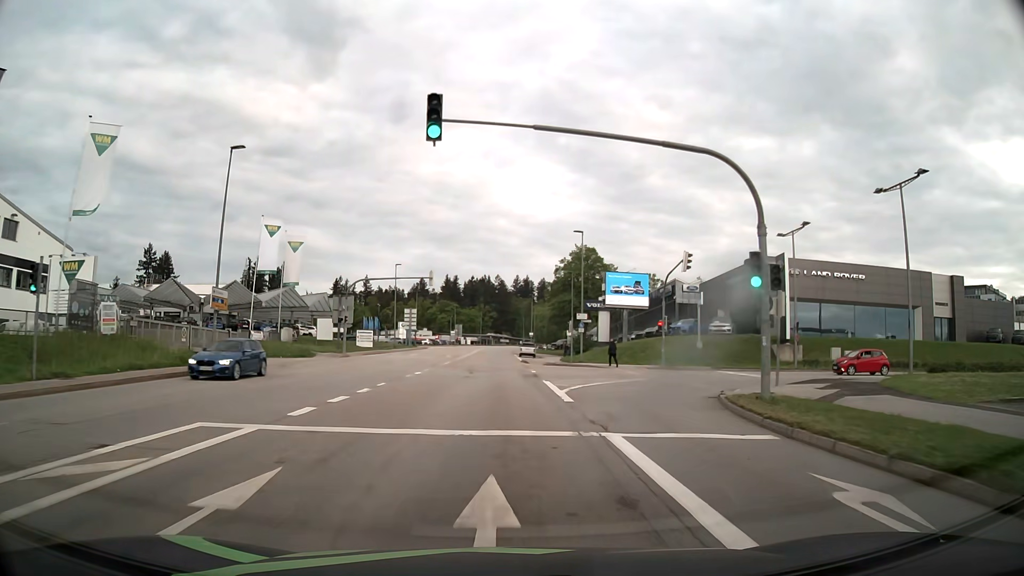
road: tertiary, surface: asphalt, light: Day
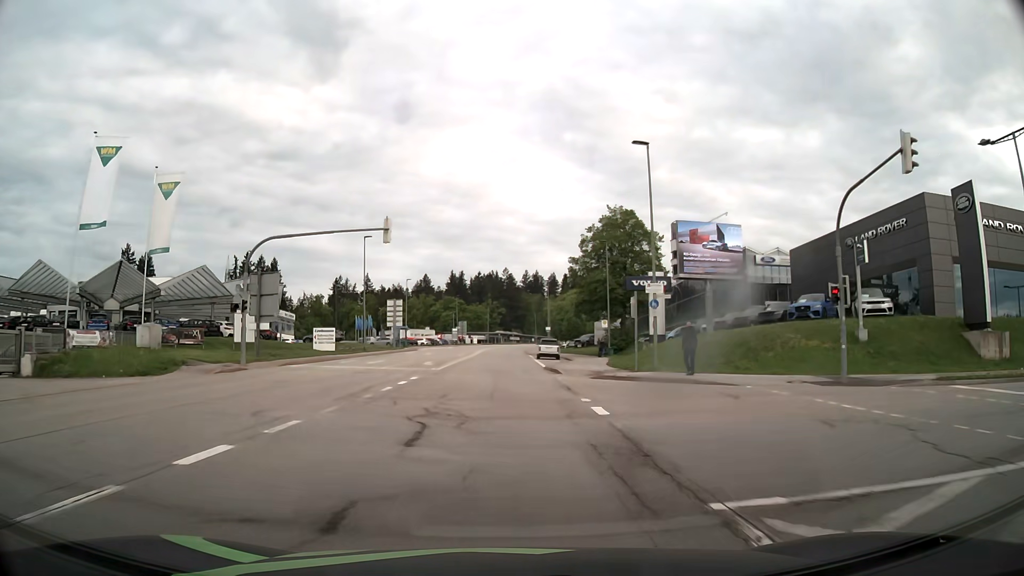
(-0.1, +22.8) m; -1°
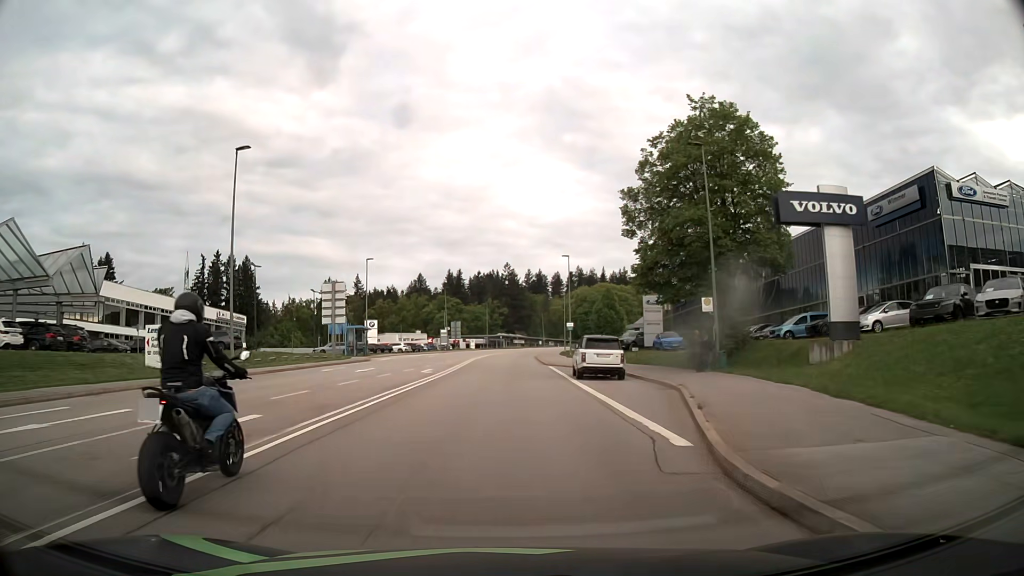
(-0.1, +30.5) m; 0°
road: secondary
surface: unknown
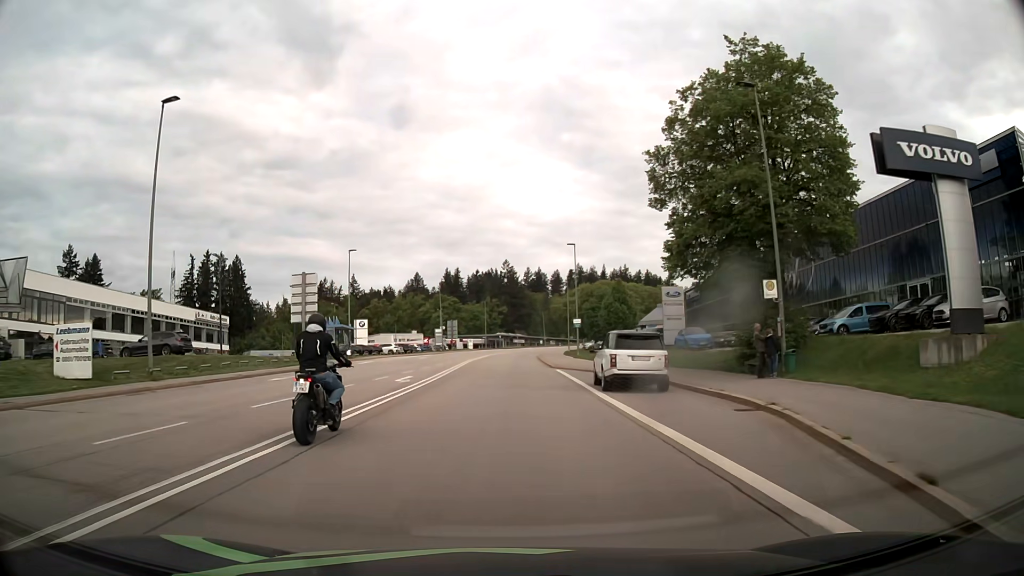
(0.0, +7.6) m; 0°
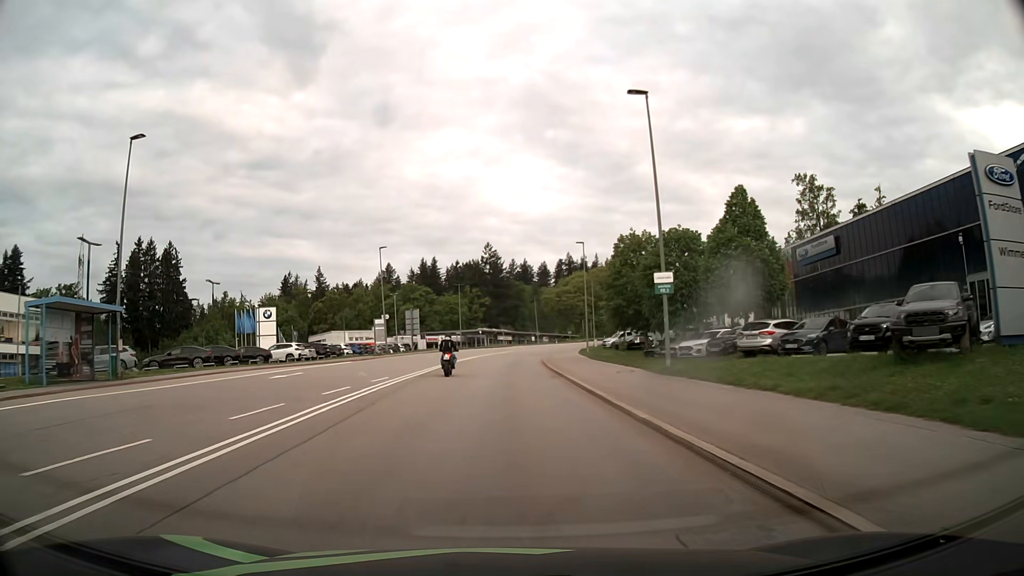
(+0.2, +38.0) m; +1°
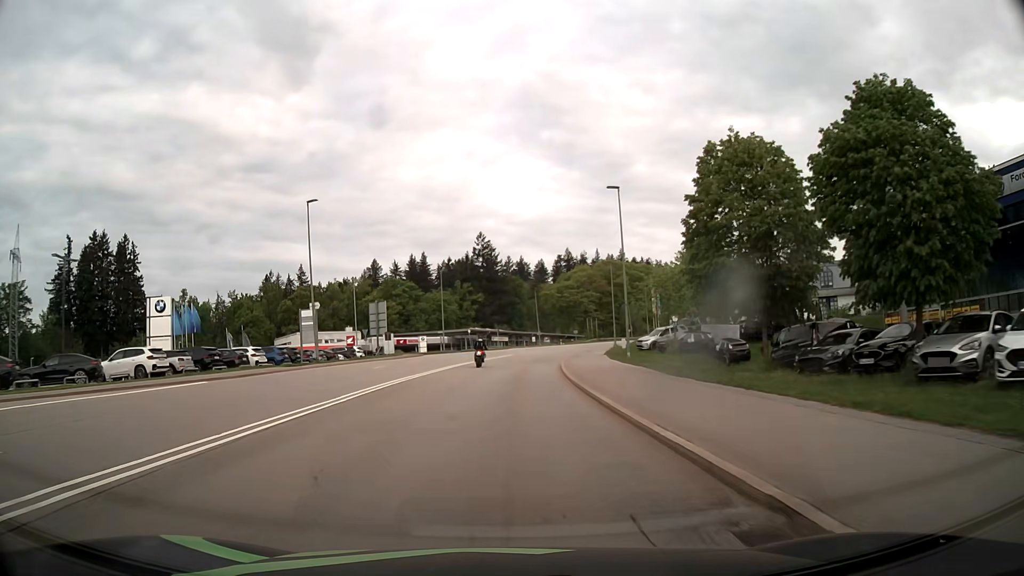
(0.0, +22.9) m; 0°
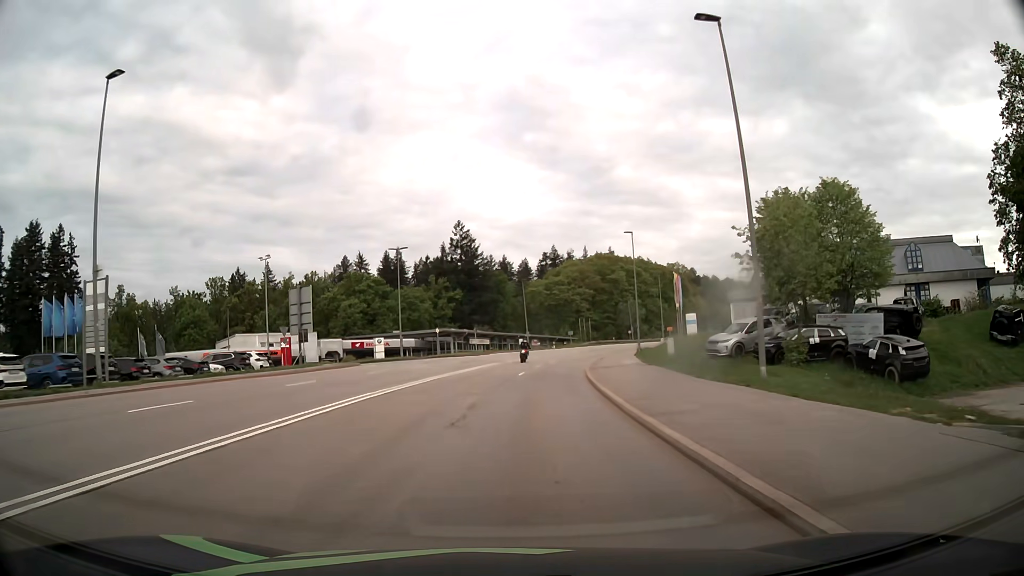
(+0.1, +22.9) m; +1°
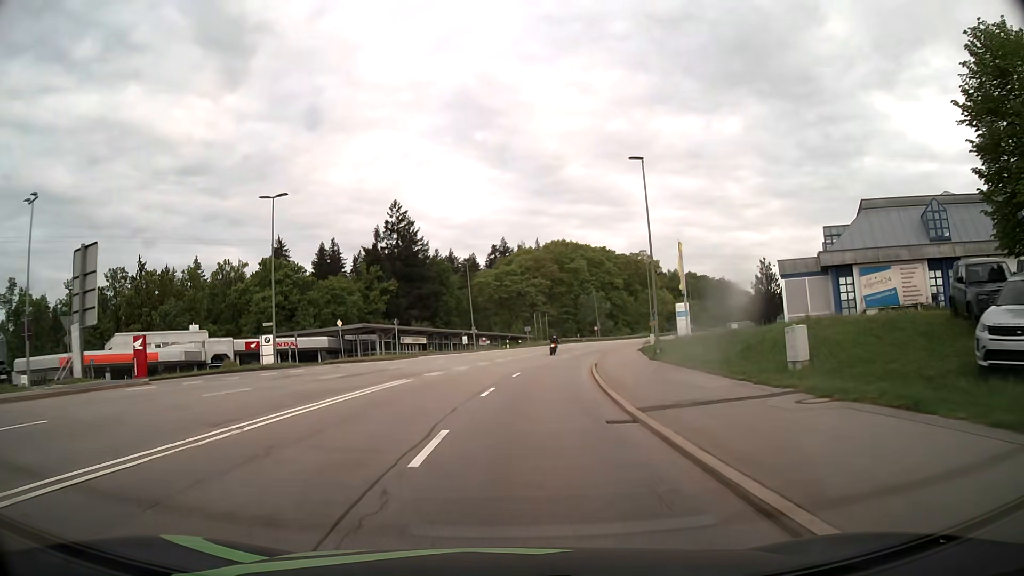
(+1.0, +22.9) m; +5°
(0, +10) (+1, +20) (+2, +30) (+3, +40) (+5, +50) (+7, +59) (+9, +69) (+12, +79) (+15, +88) (+19, +98) m
